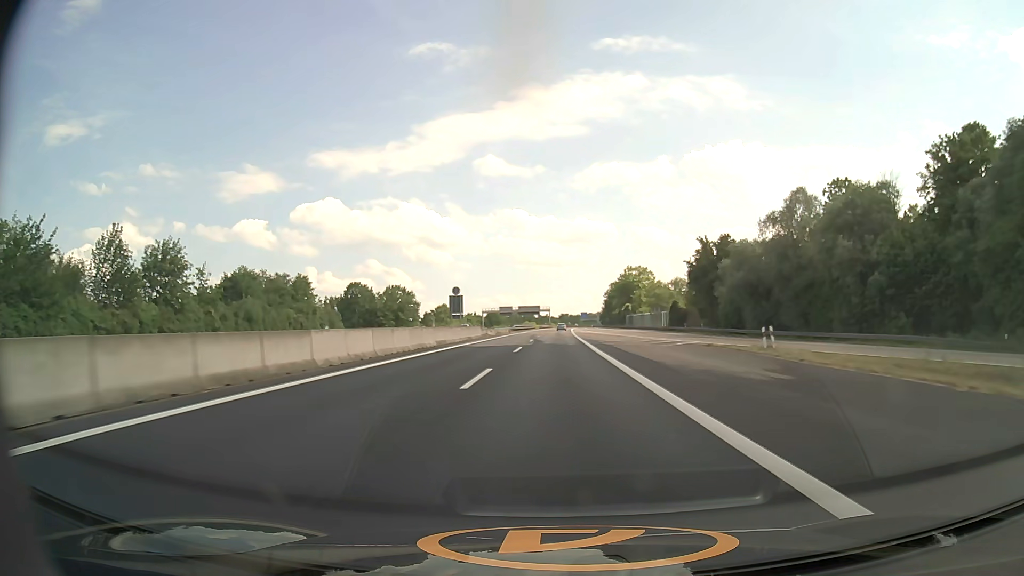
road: motorway_link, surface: asphalt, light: Day
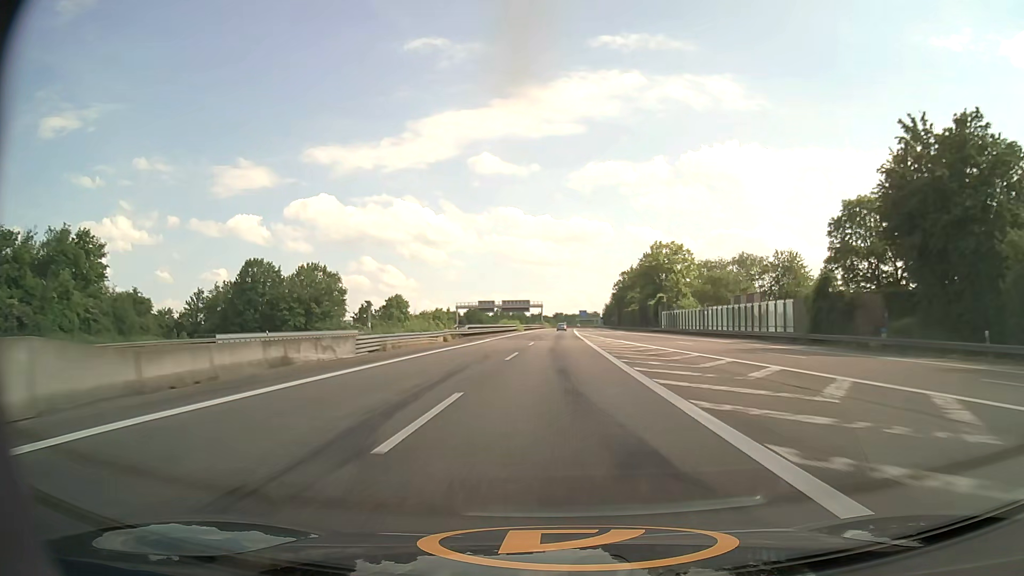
(+0.3, +60.7) m; +1°
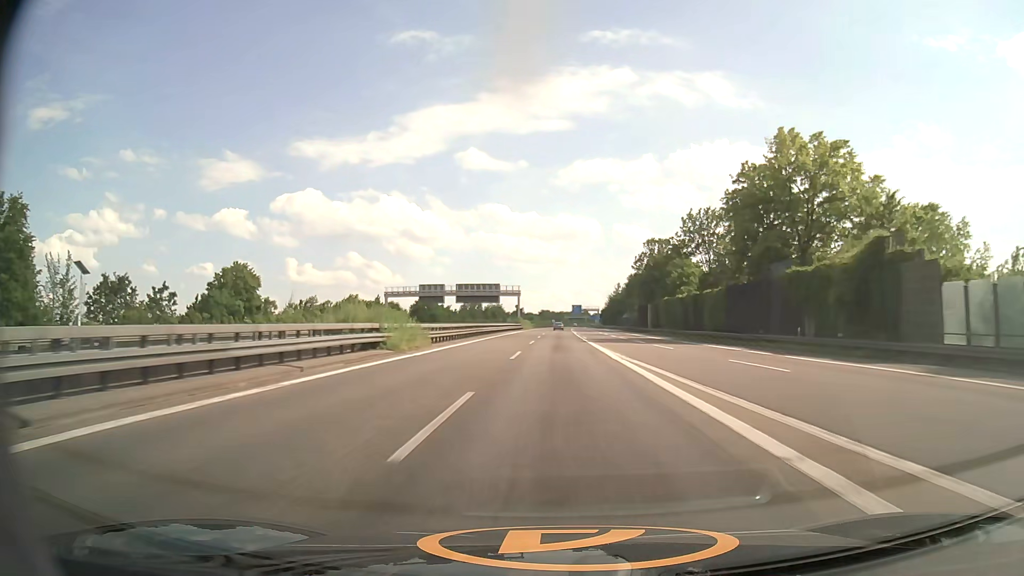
(+0.7, +80.8) m; +1°
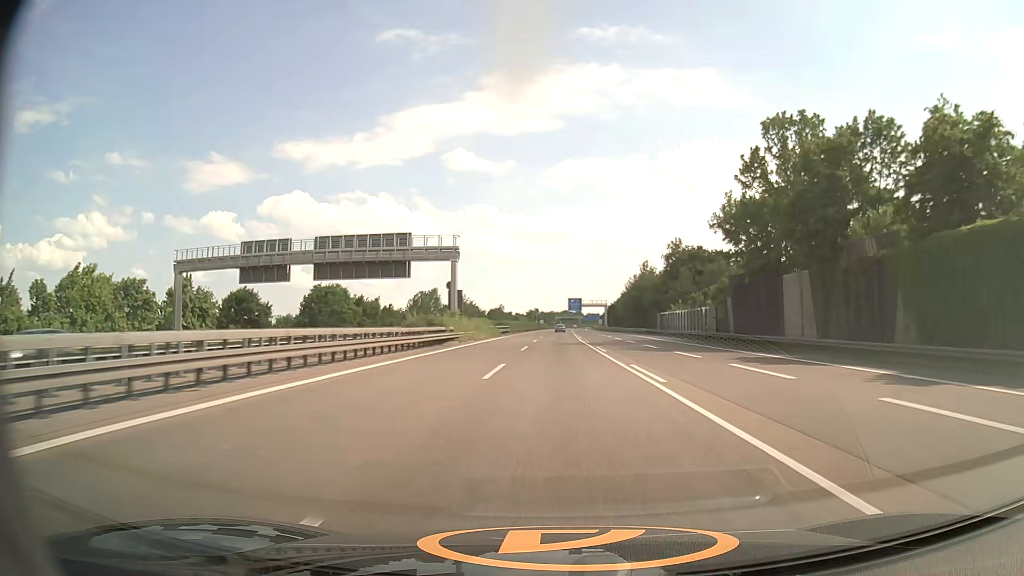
(+0.6, +80.2) m; +1°
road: motorway
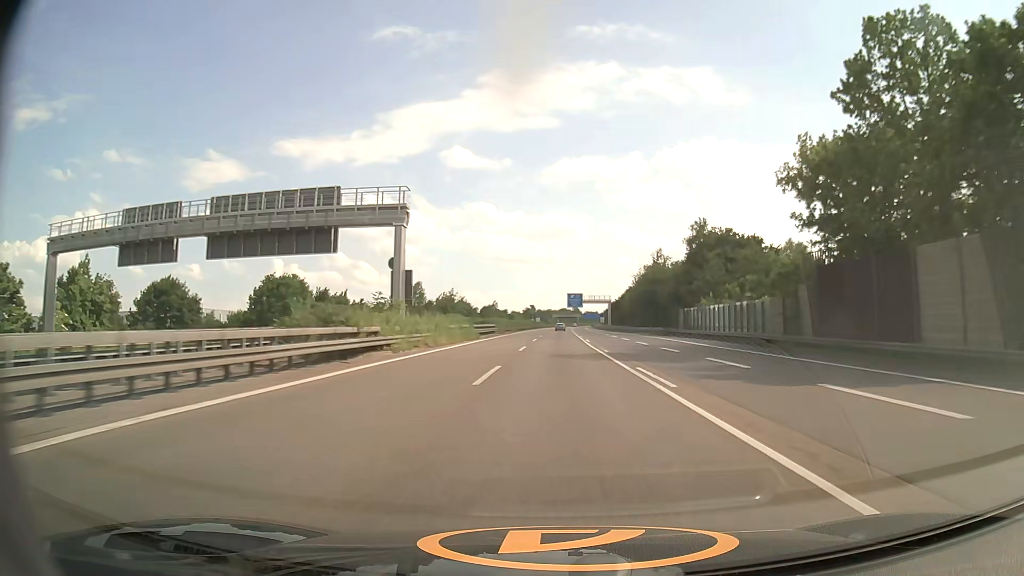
(0.0, +19.9) m; 0°
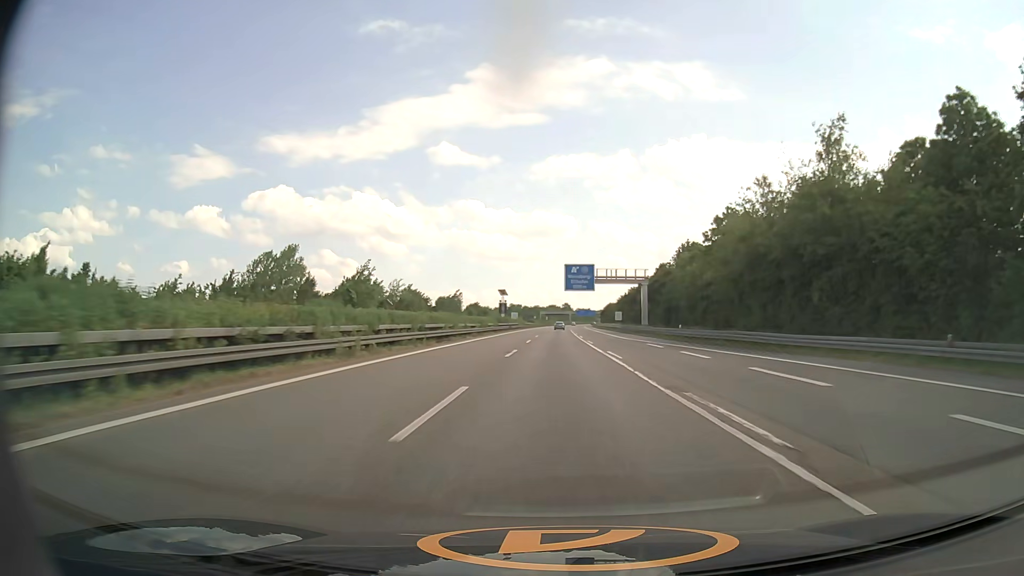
(+0.8, +79.1) m; +1°
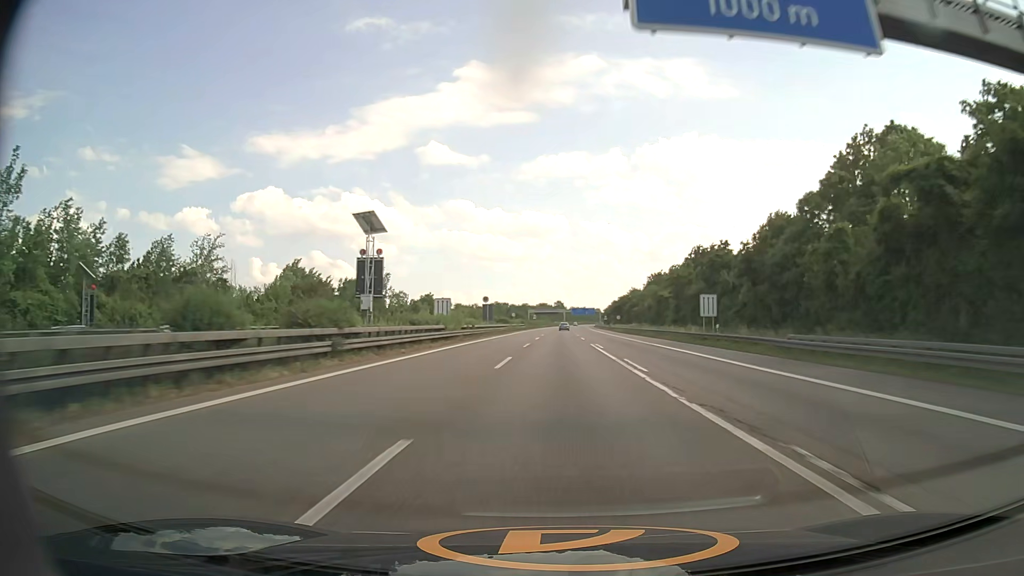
(+0.5, +78.5) m; +1°
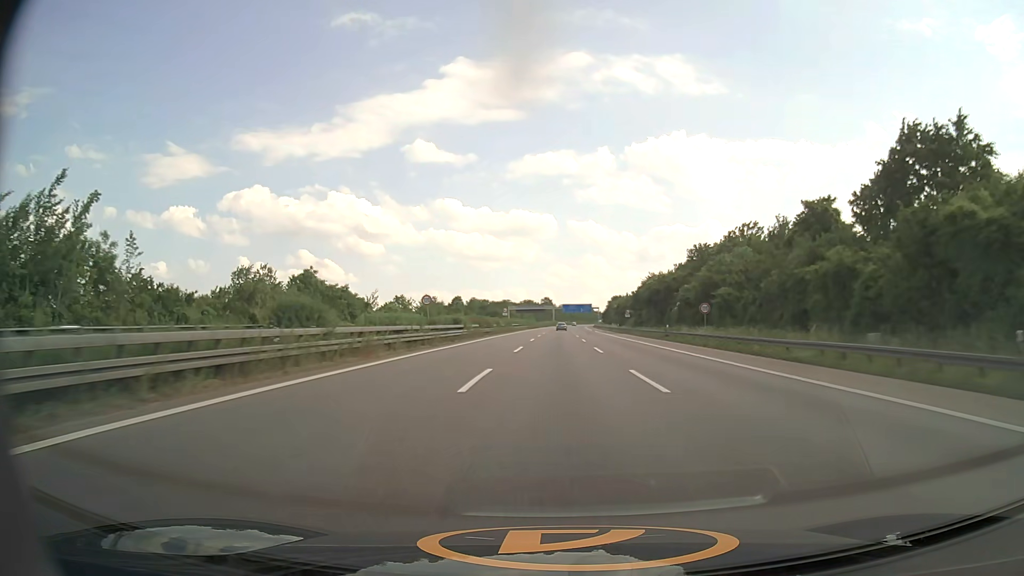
(+0.8, +77.9) m; +1°
(0, +10) (0, +20) (0, +30) (0, +40) (0, +50) (0, +60) (0, +70) (+1, +80) (+1, +90) (+1, +100) m
